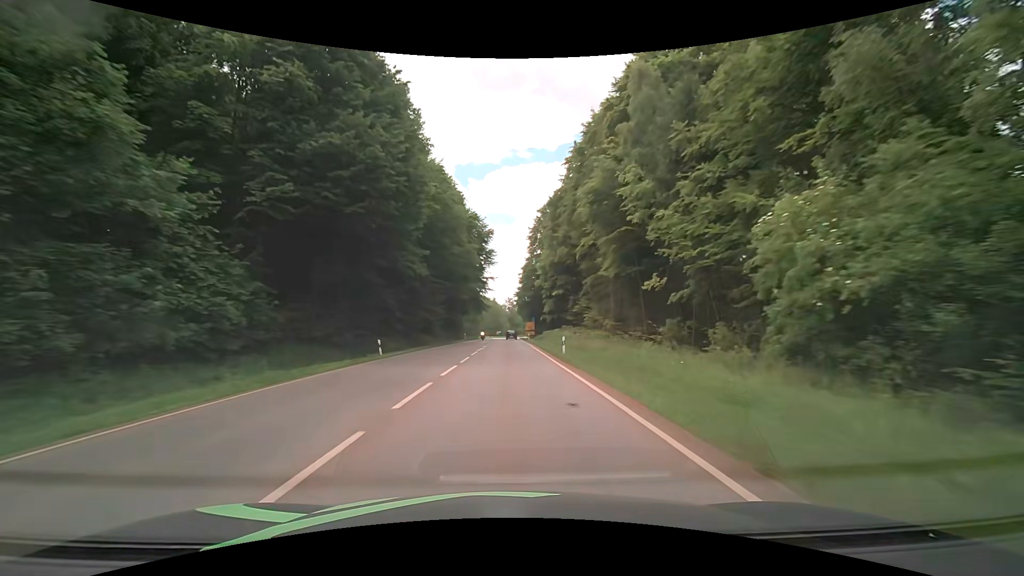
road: secondary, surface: asphalt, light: Day
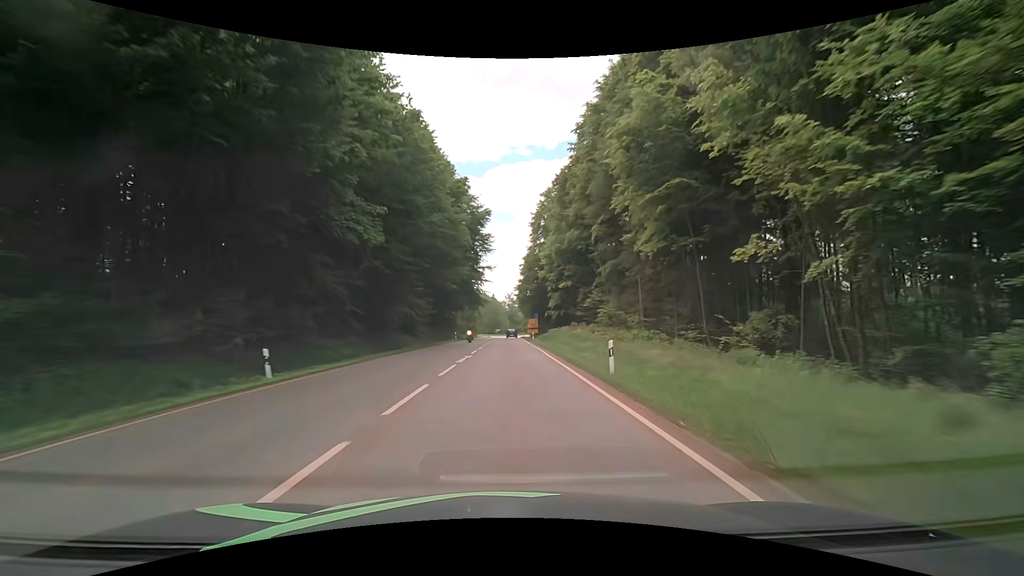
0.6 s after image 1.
(0.0, +12.6) m; 0°
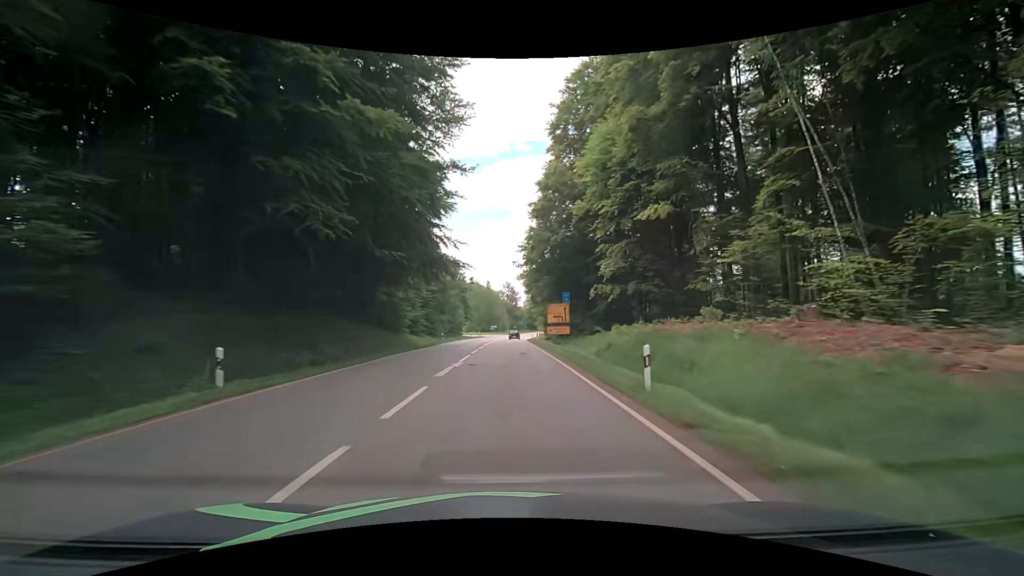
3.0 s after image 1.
(-0.1, +48.6) m; -1°
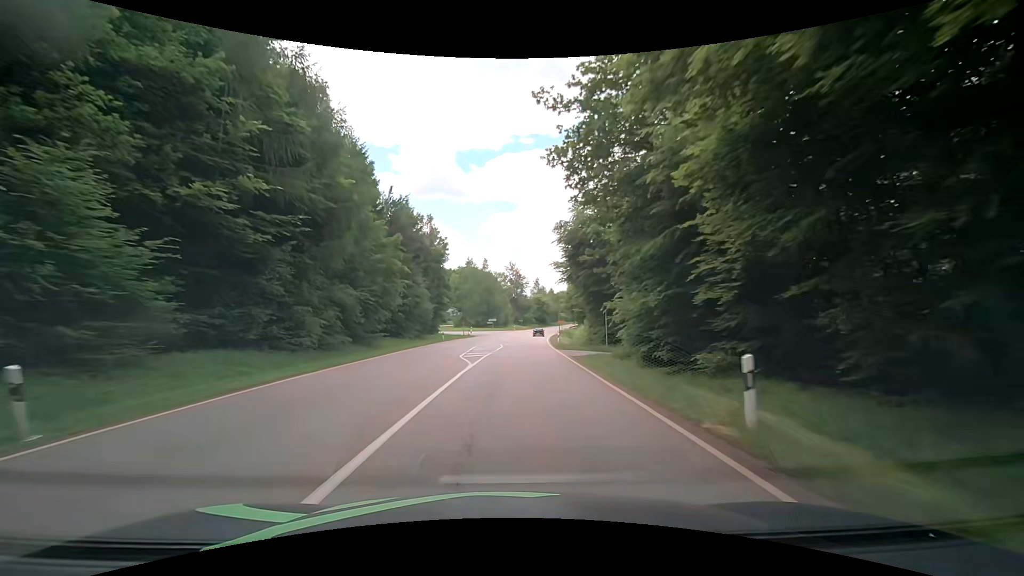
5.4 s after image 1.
(+0.8, +45.6) m; 0°
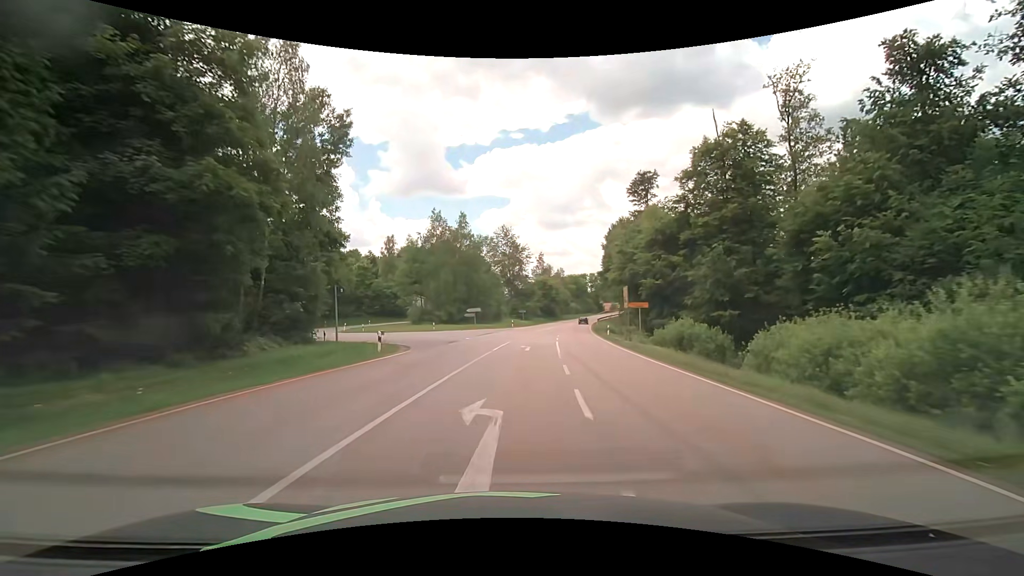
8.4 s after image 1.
(+0.7, +51.0) m; +2°
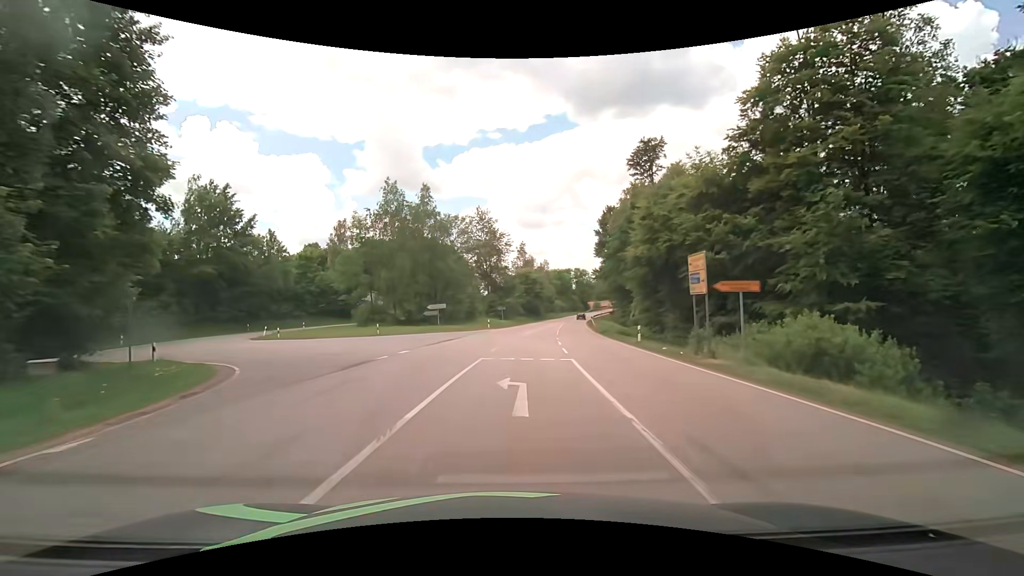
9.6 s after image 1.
(+0.3, +16.6) m; +3°
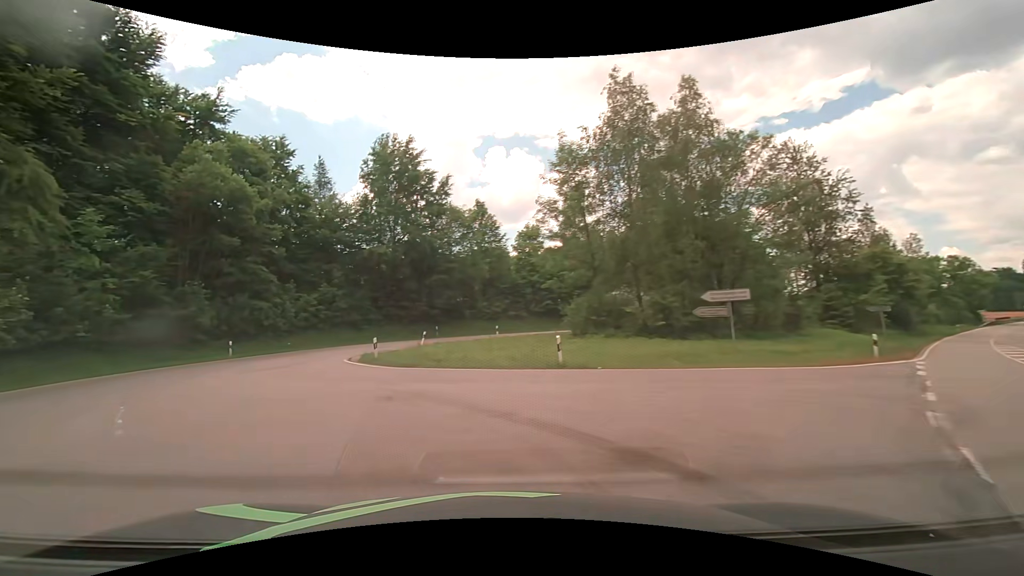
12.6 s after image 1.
(-3.5, +28.8) m; -32°
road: tertiary
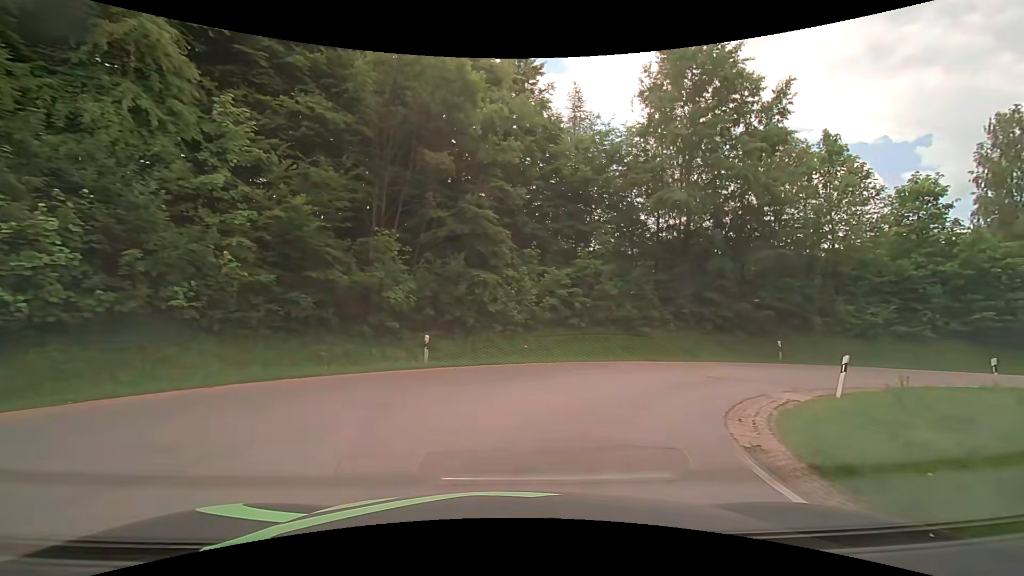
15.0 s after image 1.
(-6.9, +18.4) m; -25°
(+2, +10) (+8, +17) (+17, +21) (+27, +22) (+37, +22) (+47, +23) (+57, +24) (+67, +26) (+76, +29) (+86, +32) m
